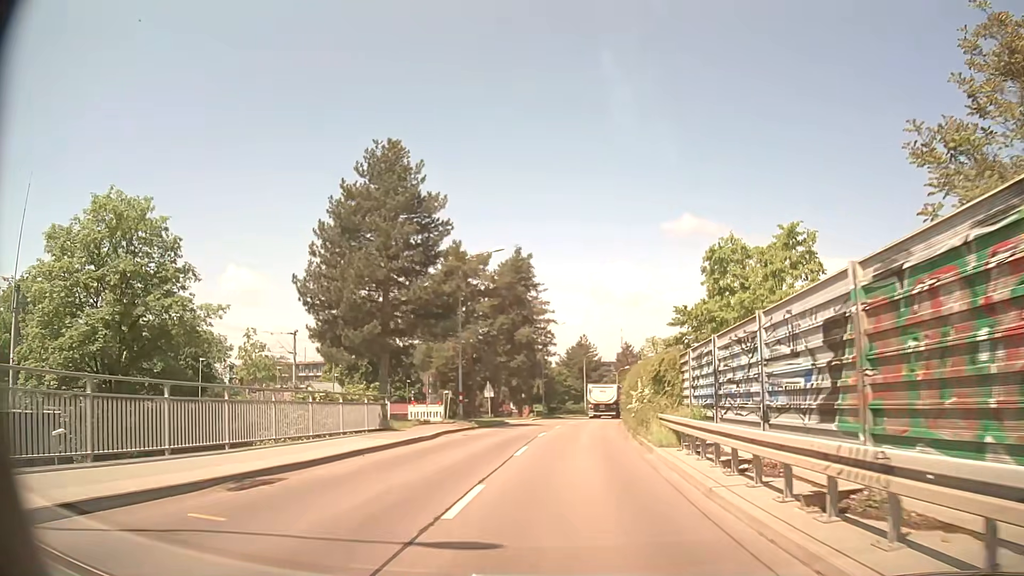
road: tertiary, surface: asphalt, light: Day
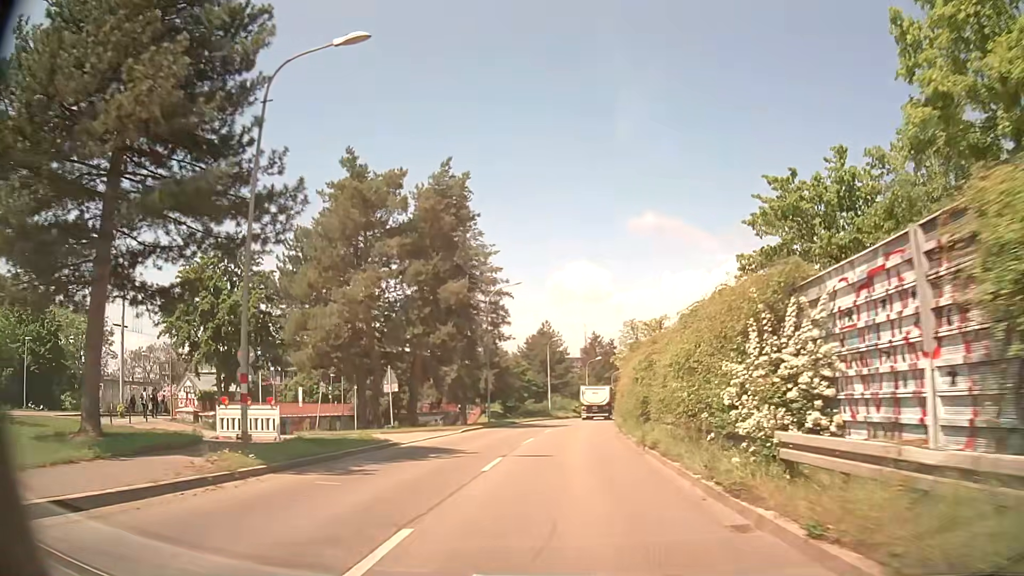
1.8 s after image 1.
(+0.7, +21.5) m; +3°
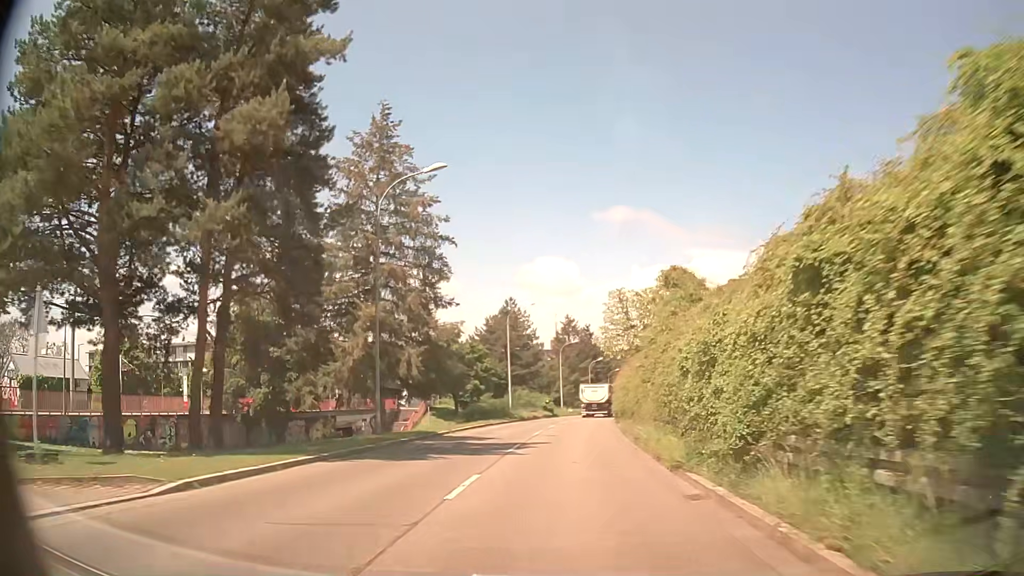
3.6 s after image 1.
(+0.6, +21.7) m; +3°
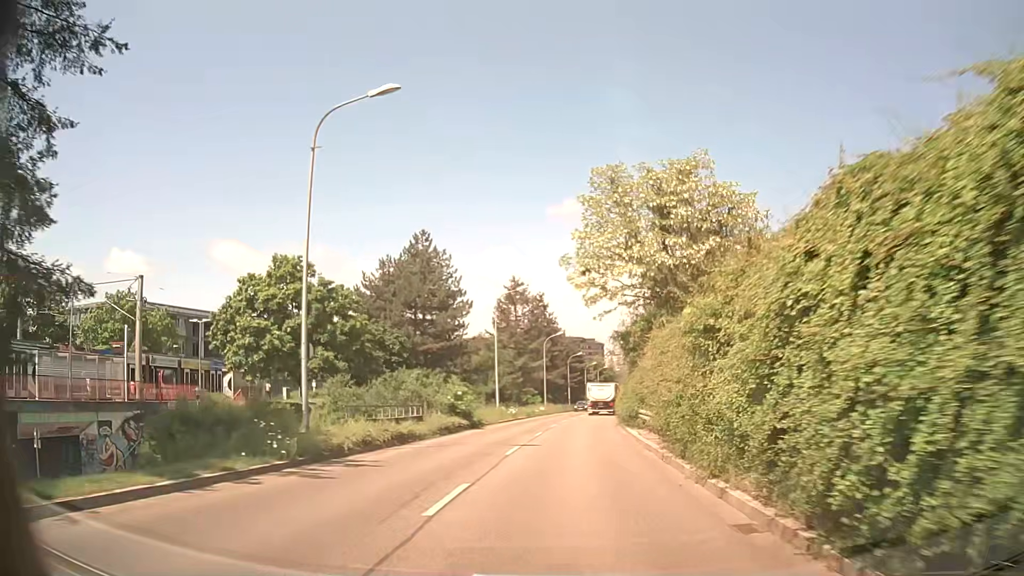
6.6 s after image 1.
(+1.3, +37.1) m; +4°
(0, +10) (0, +20) (+1, +30) (+2, +40) (+2, +50) (+4, +60) (+5, +70) (+7, +80) (+8, +89) (+10, +99) m
